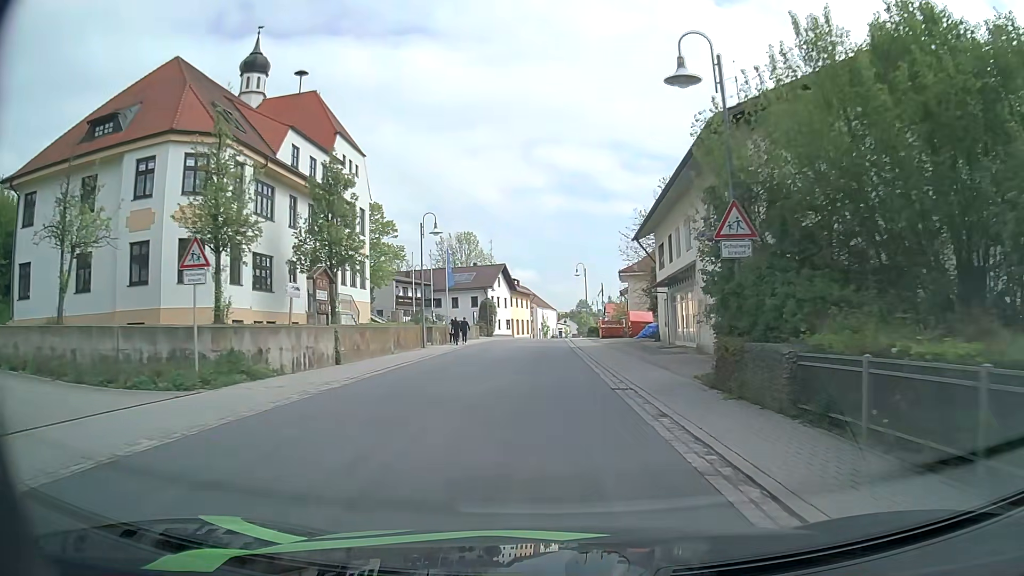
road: secondary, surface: asphalt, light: Day
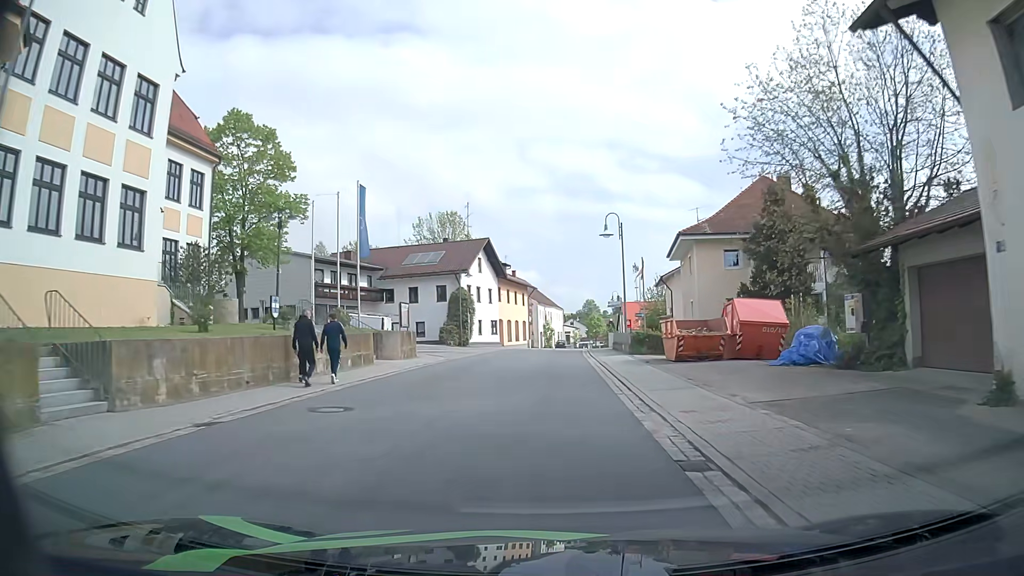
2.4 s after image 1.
(+0.1, +29.6) m; 0°
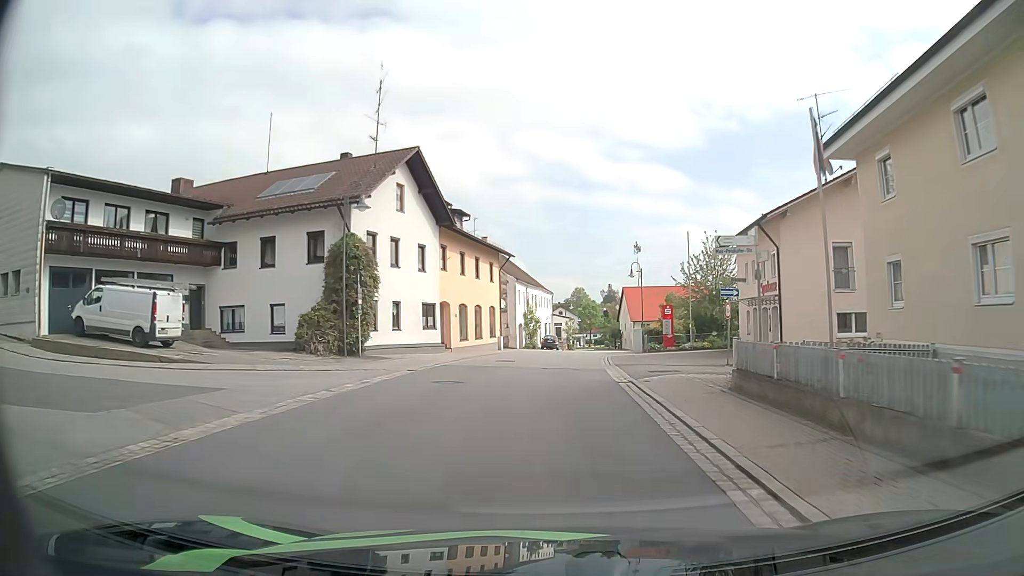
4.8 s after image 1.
(+0.1, +30.0) m; +1°
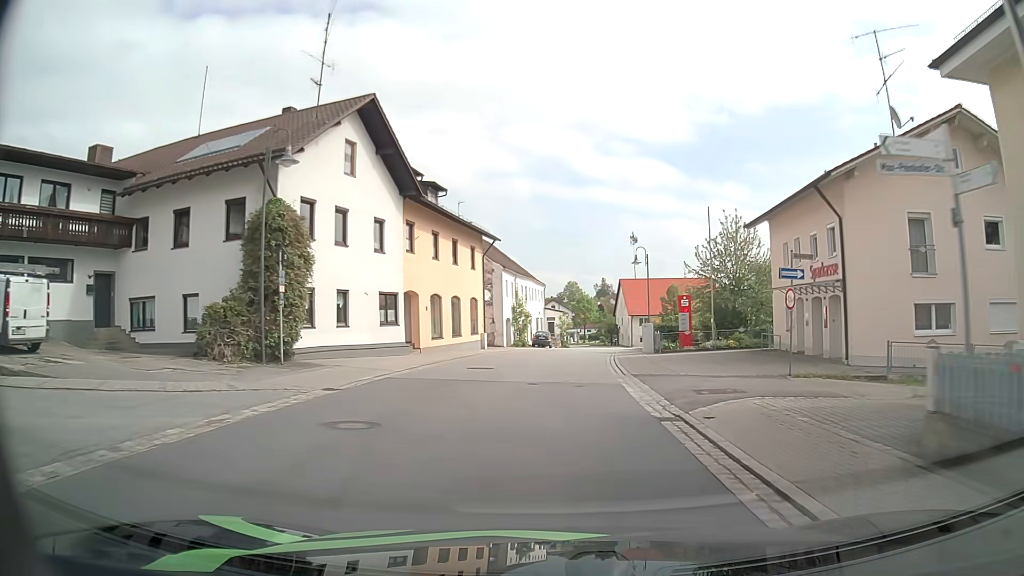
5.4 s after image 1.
(+0.1, +7.4) m; +1°
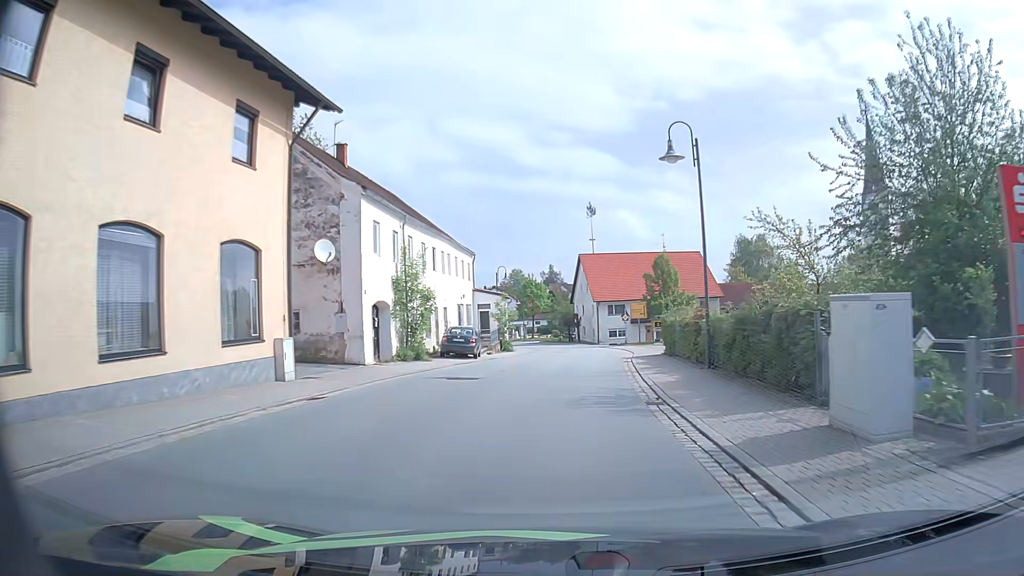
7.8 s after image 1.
(+0.8, +27.8) m; +5°
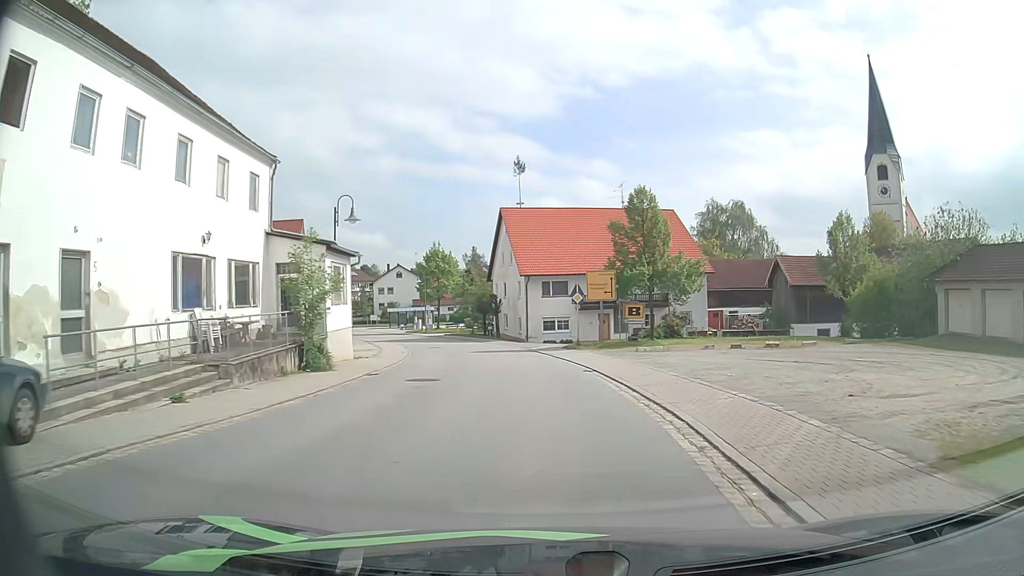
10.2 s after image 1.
(+1.4, +27.6) m; +6°
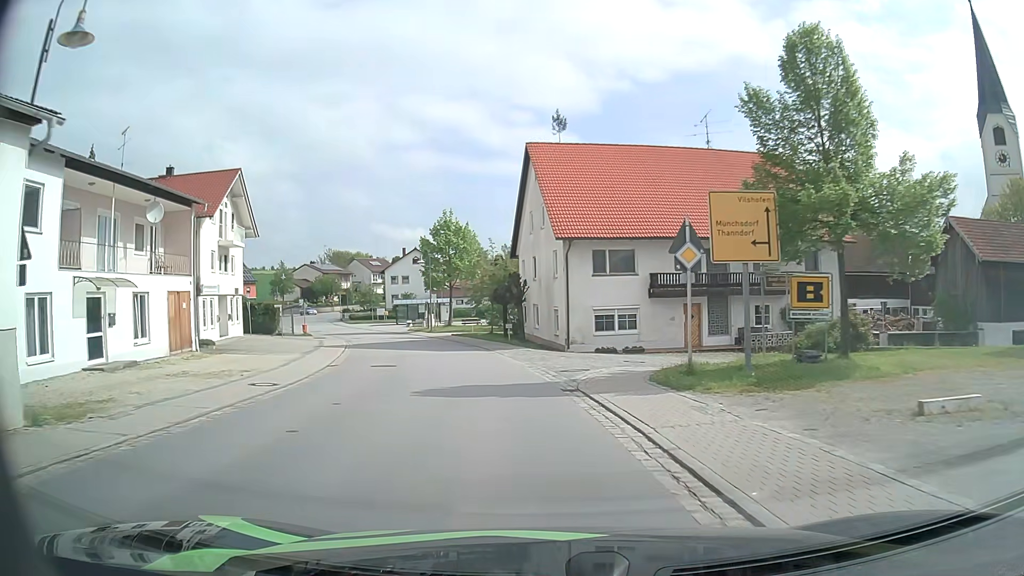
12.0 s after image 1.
(-0.3, +20.9) m; -4°
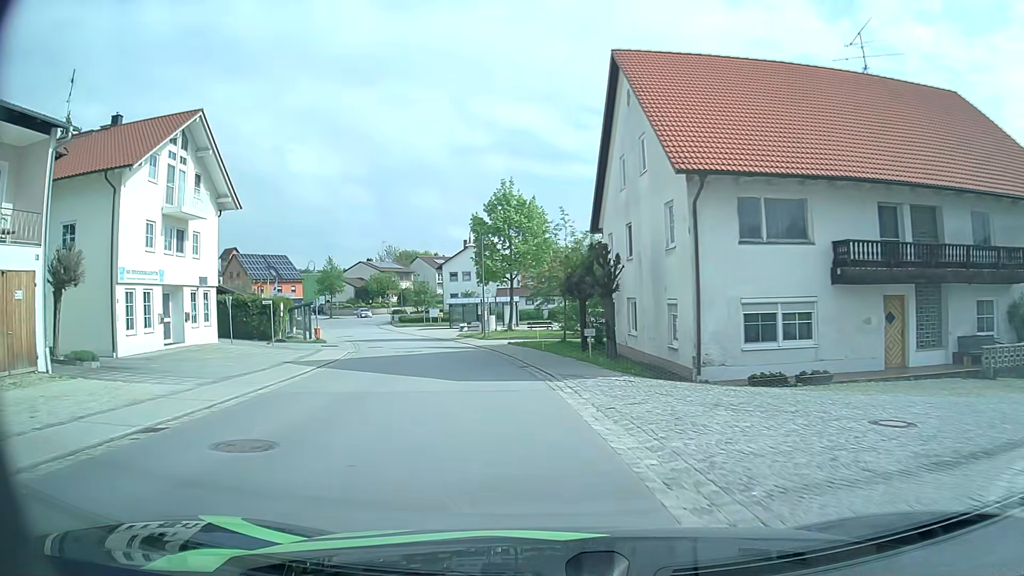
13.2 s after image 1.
(-0.8, +14.2) m; -6°
(0, +10) (-2, +20) (-4, +30) (-7, +39) (-10, +49) (-14, +58) (-18, +67) (-21, +76) (-24, +86) (-25, +96) m
